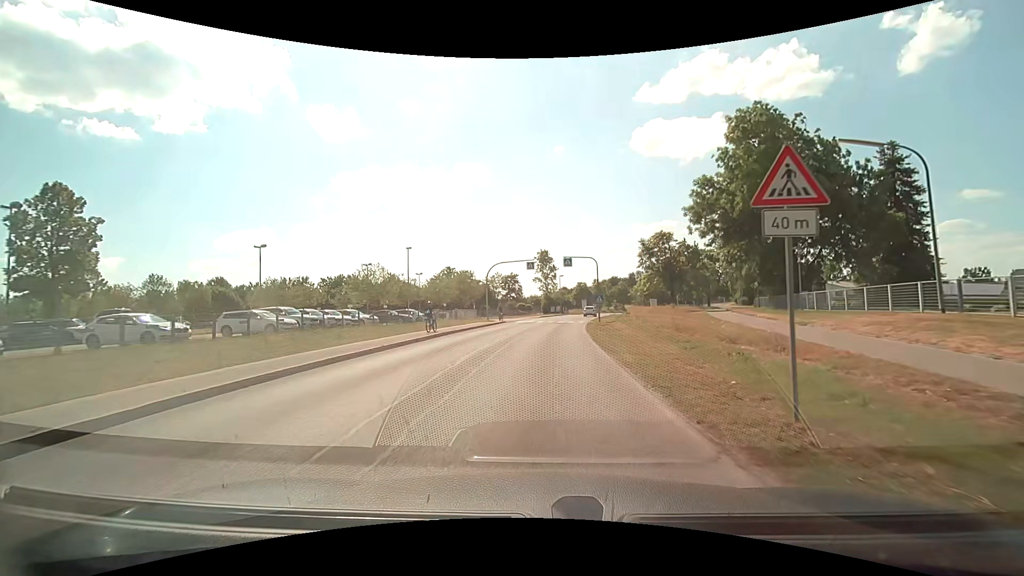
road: tertiary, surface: asphalt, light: Day
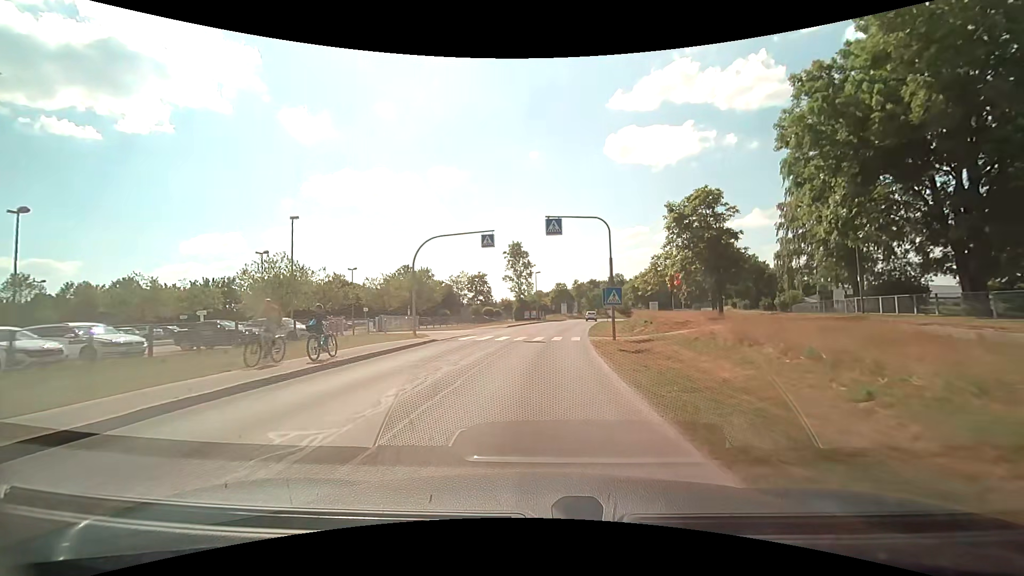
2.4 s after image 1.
(+0.6, +21.3) m; +3°
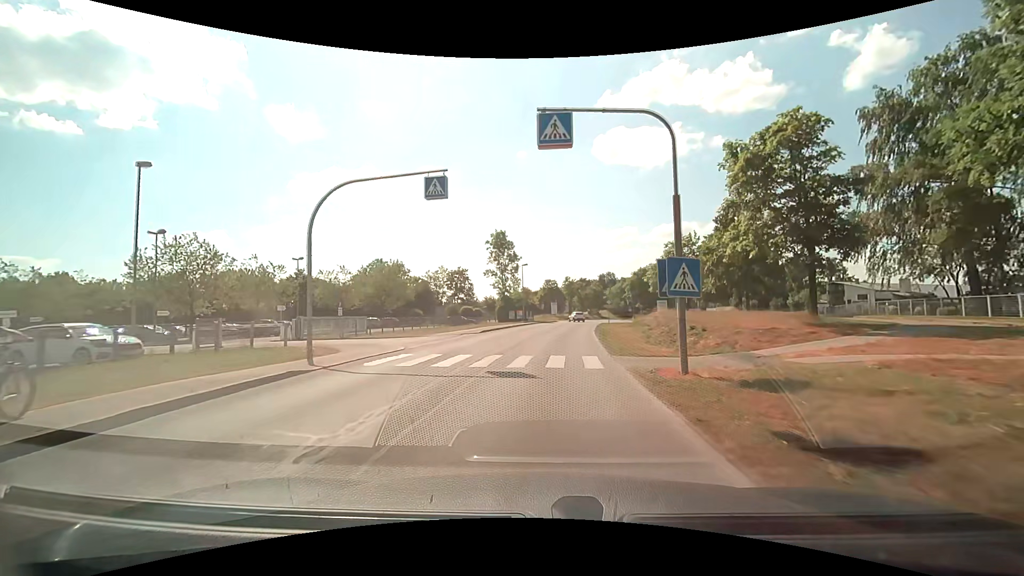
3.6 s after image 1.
(+0.1, +12.7) m; +1°
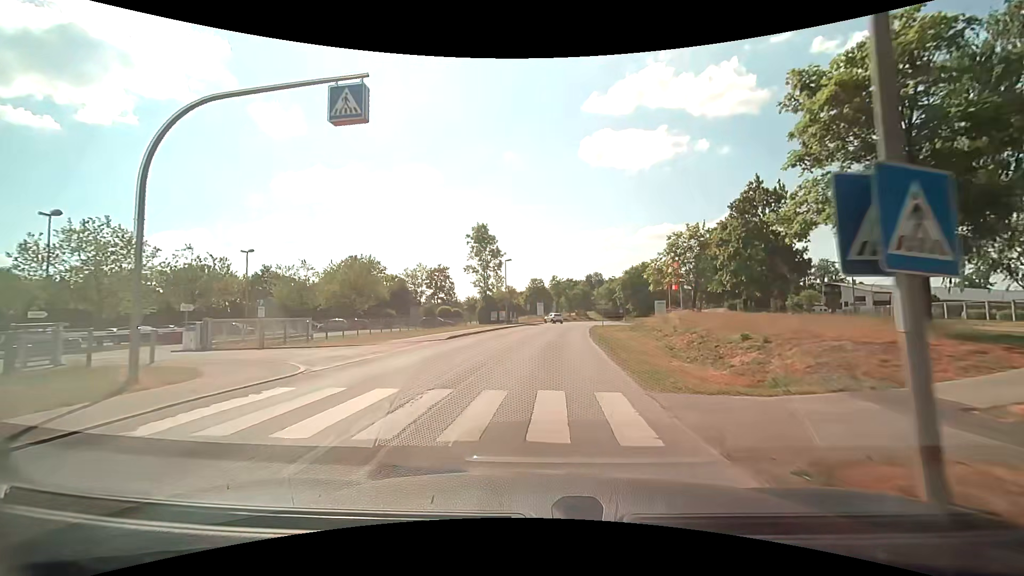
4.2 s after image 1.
(+0.1, +7.0) m; +1°
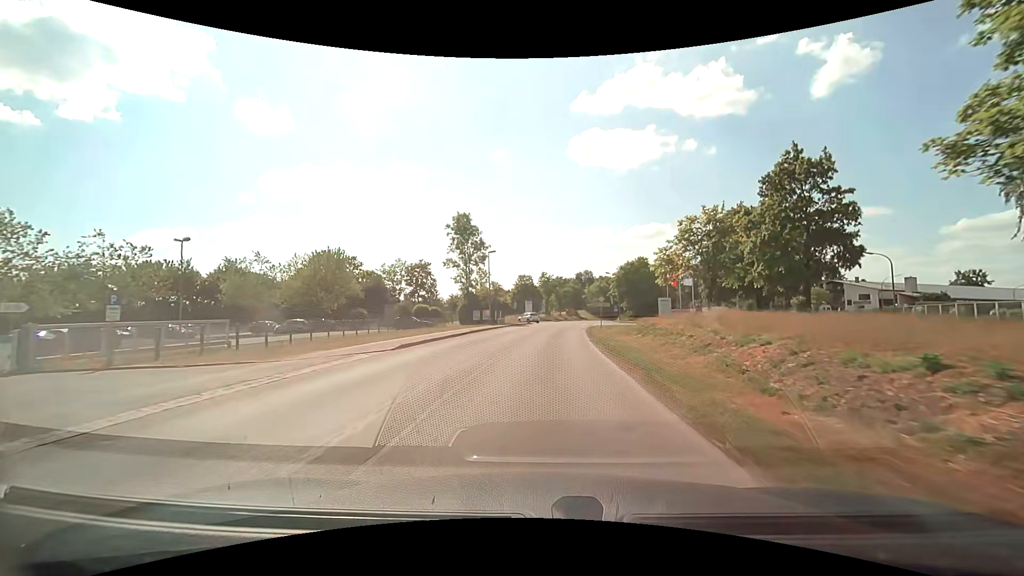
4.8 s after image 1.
(+0.1, +7.4) m; +2°
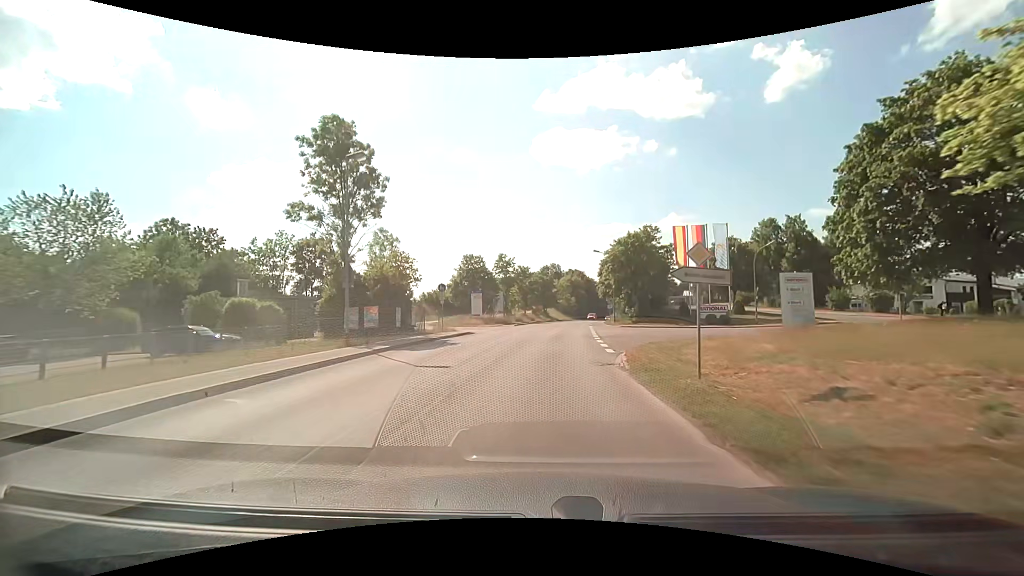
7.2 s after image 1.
(+0.9, +31.8) m; +4°
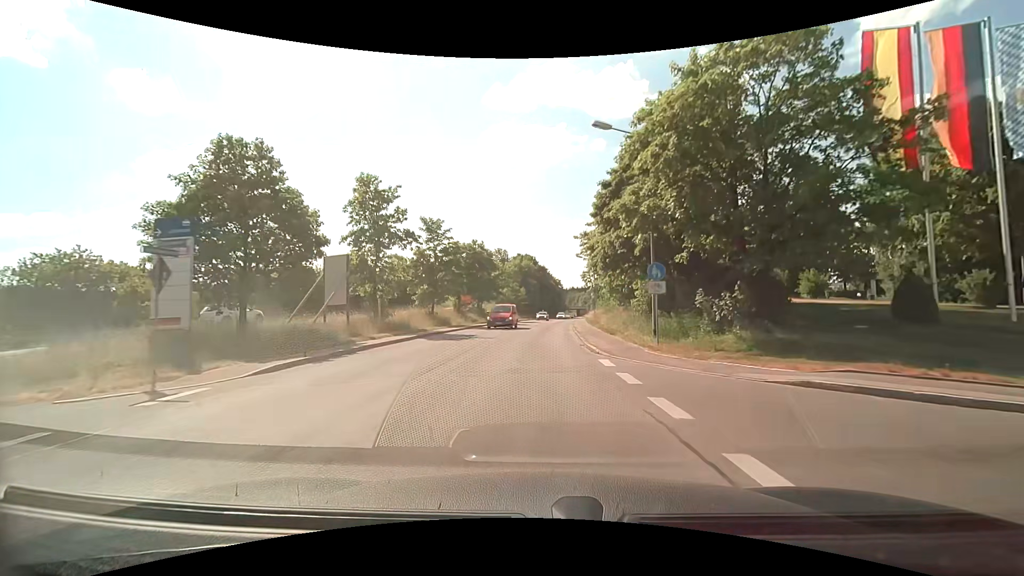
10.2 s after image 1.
(+2.3, +41.1) m; +6°
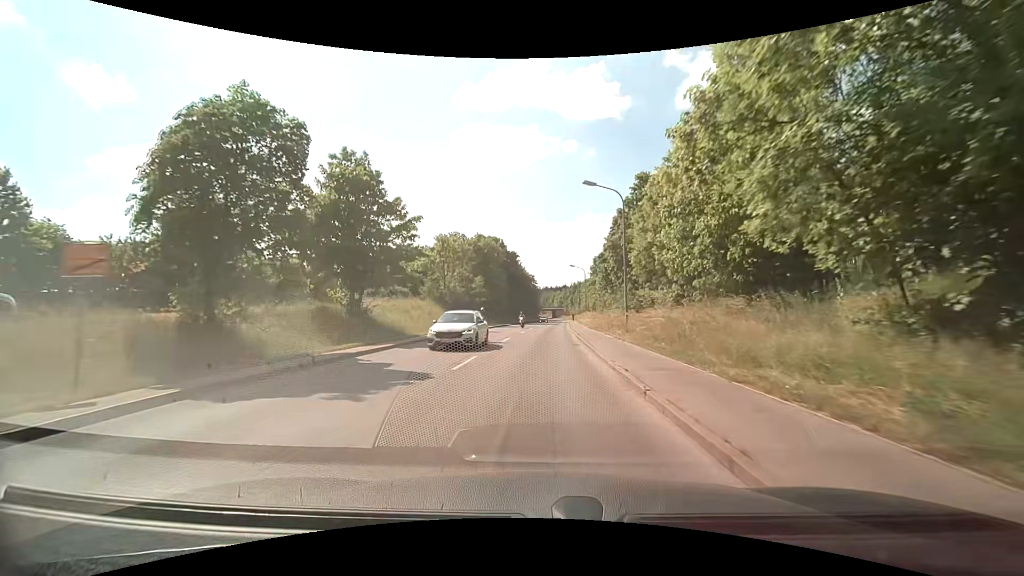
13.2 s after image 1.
(+1.0, +40.4) m; +3°
(0, +10) (0, +20) (+1, +30) (+1, +40) (+1, +50) (+2, +60) (+2, +70) (+3, +80) (+4, +90) (+4, +100) m
